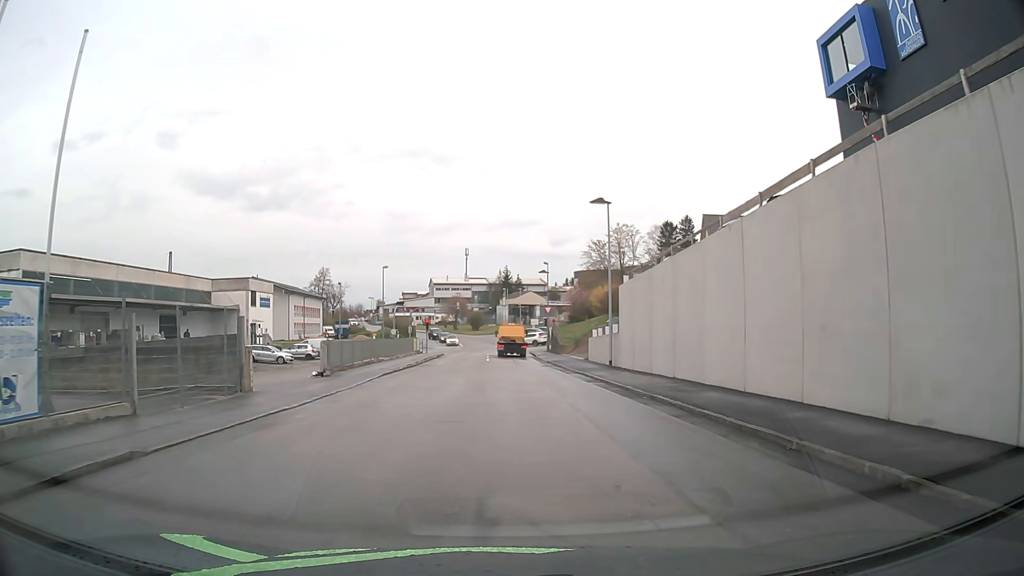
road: residential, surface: asphalt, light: Day
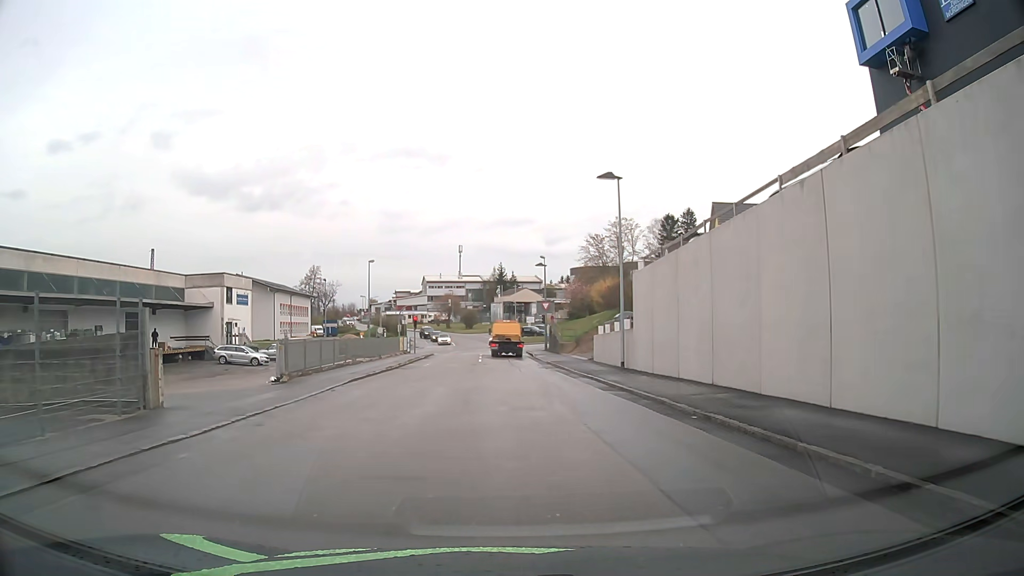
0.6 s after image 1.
(0.0, +4.8) m; 0°
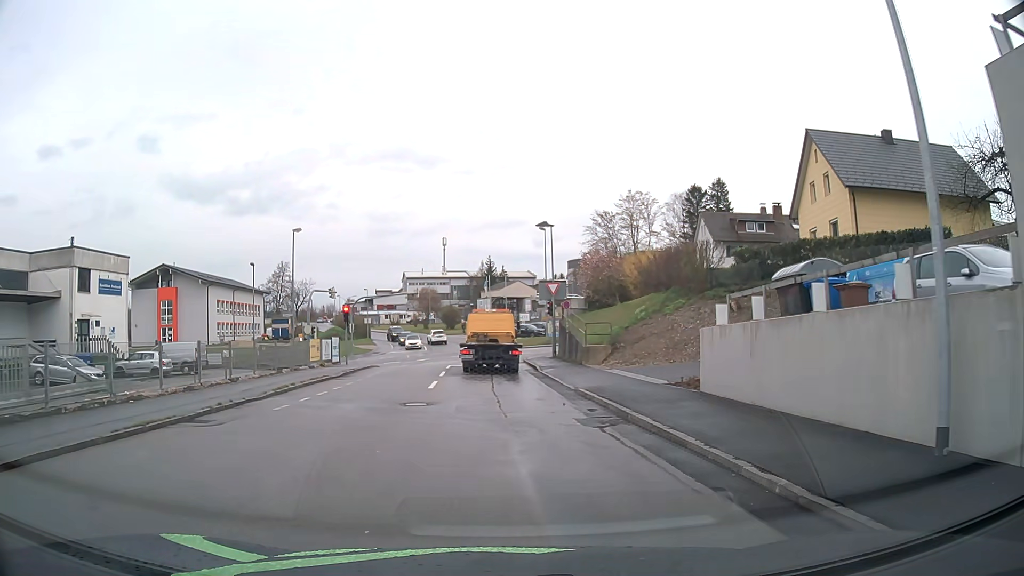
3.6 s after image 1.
(+0.3, +22.1) m; +1°
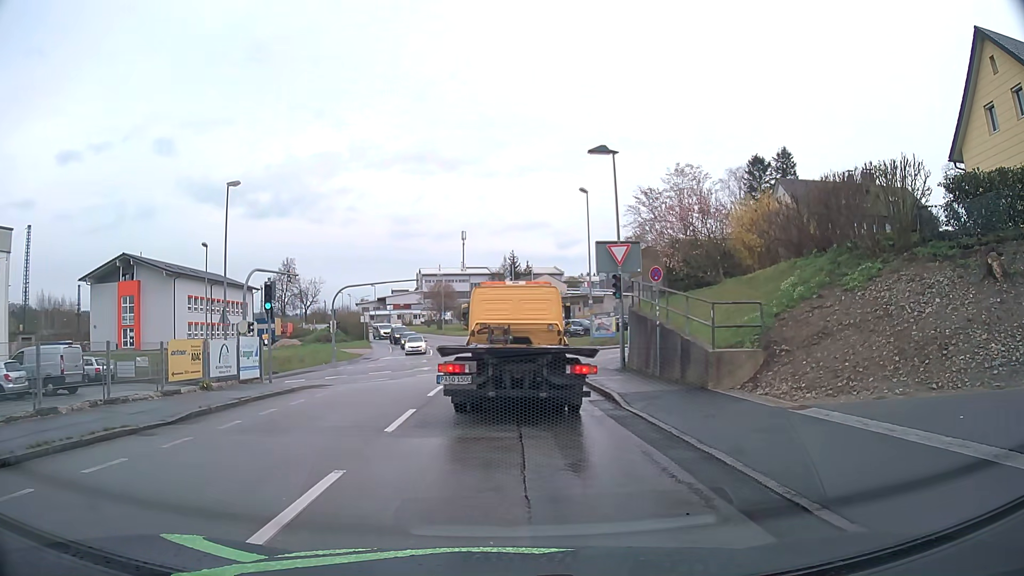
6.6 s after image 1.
(-0.4, +15.5) m; -2°
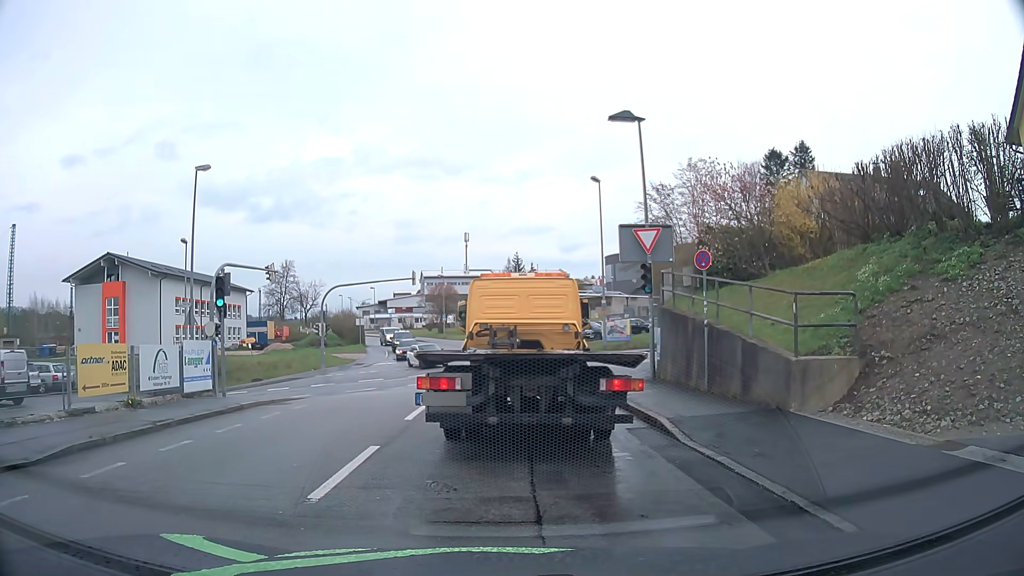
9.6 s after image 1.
(0.0, +3.9) m; -1°
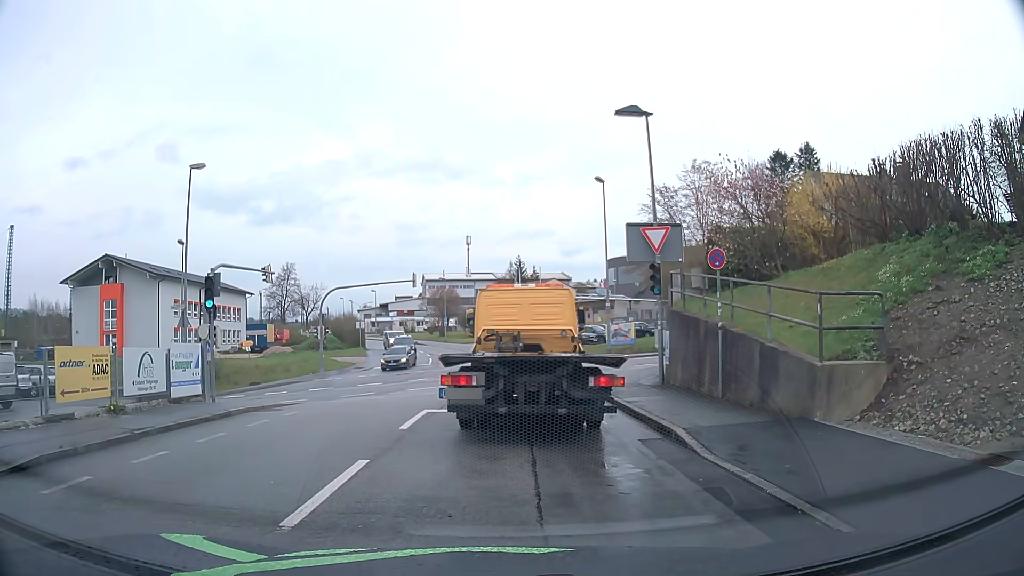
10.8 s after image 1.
(0.0, +0.9) m; 0°
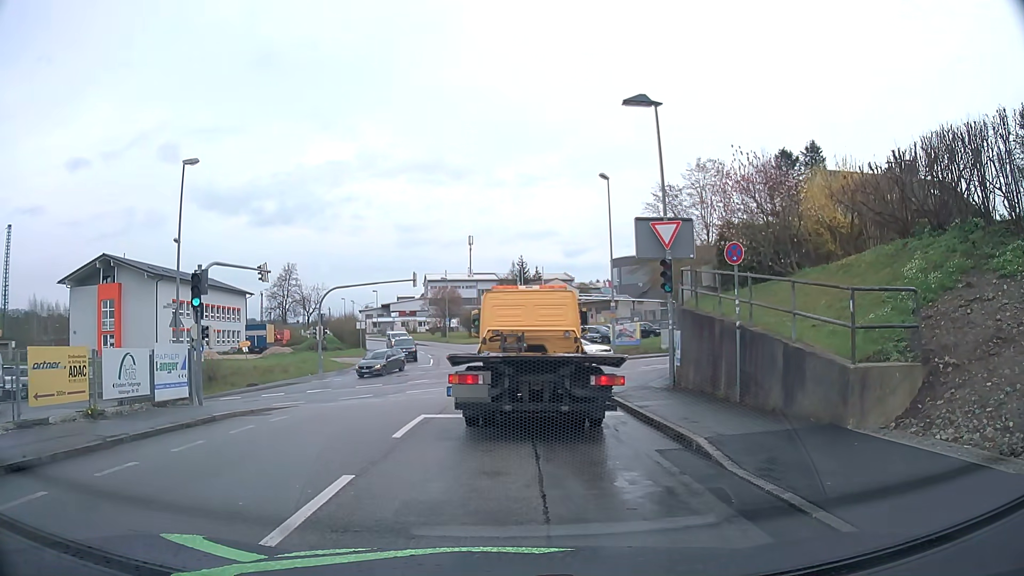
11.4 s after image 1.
(0.0, +1.0) m; 0°
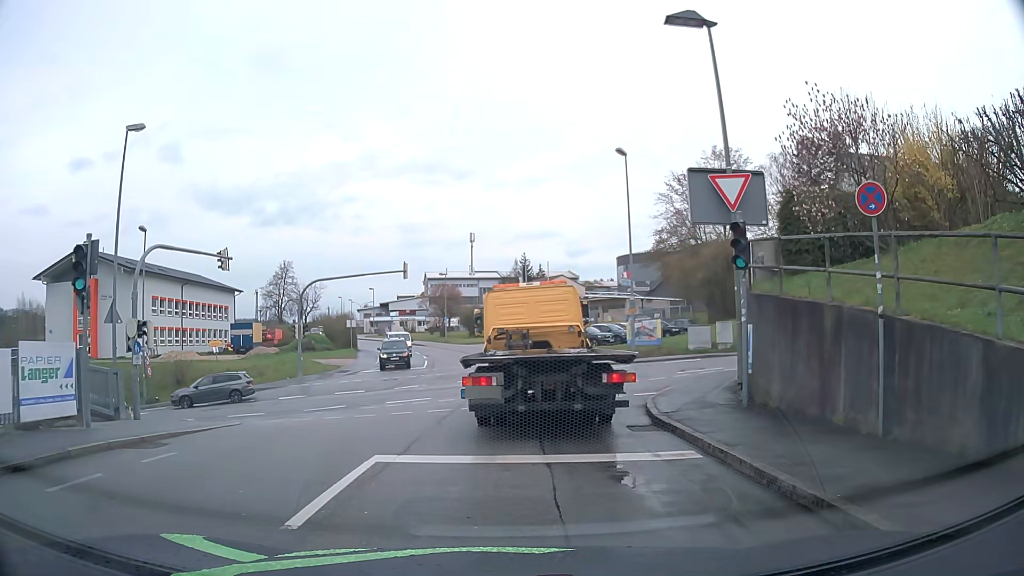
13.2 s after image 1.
(0.0, +5.3) m; 0°
